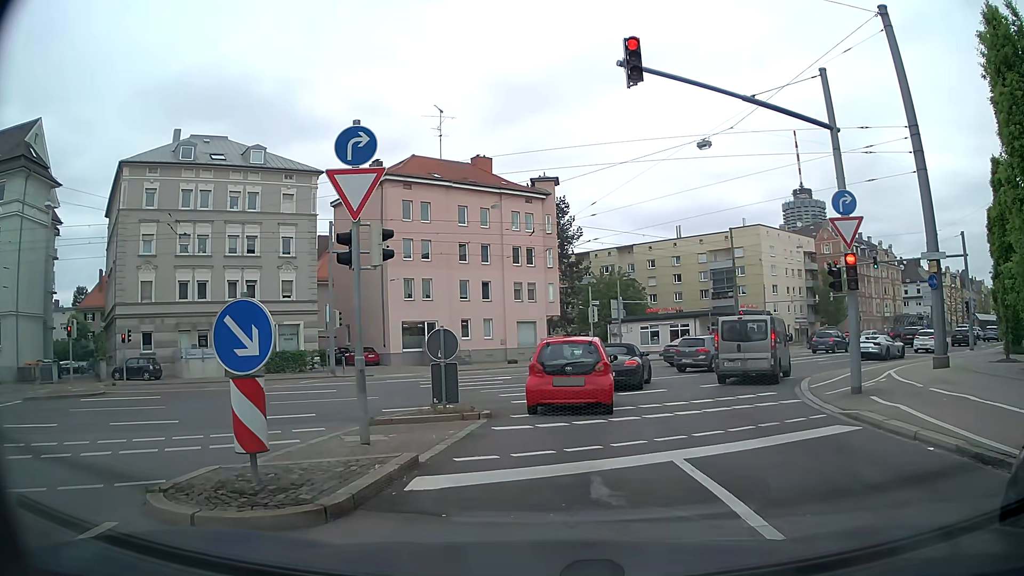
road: secondary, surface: asphalt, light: Day
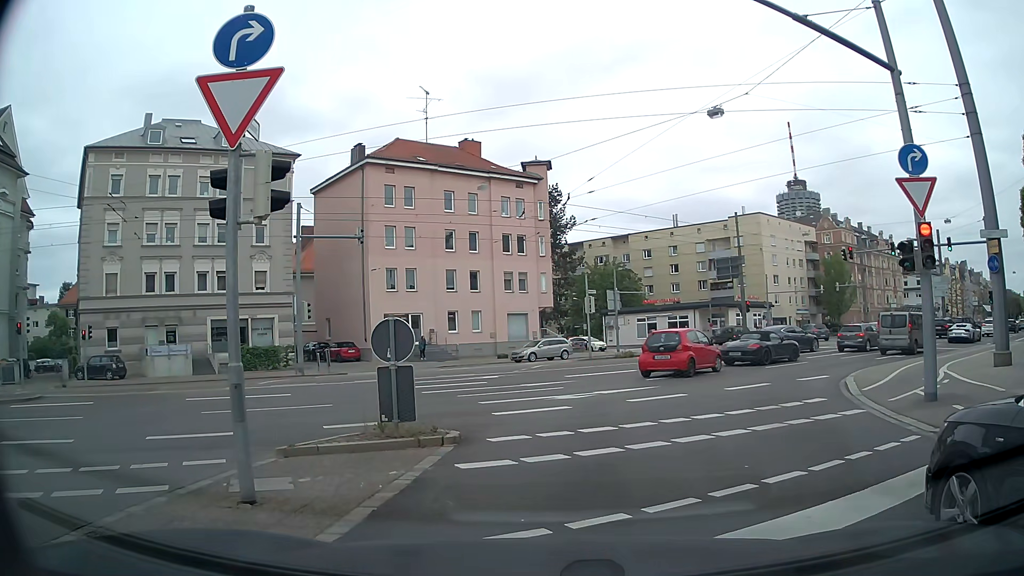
(+0.1, +3.4) m; +2°
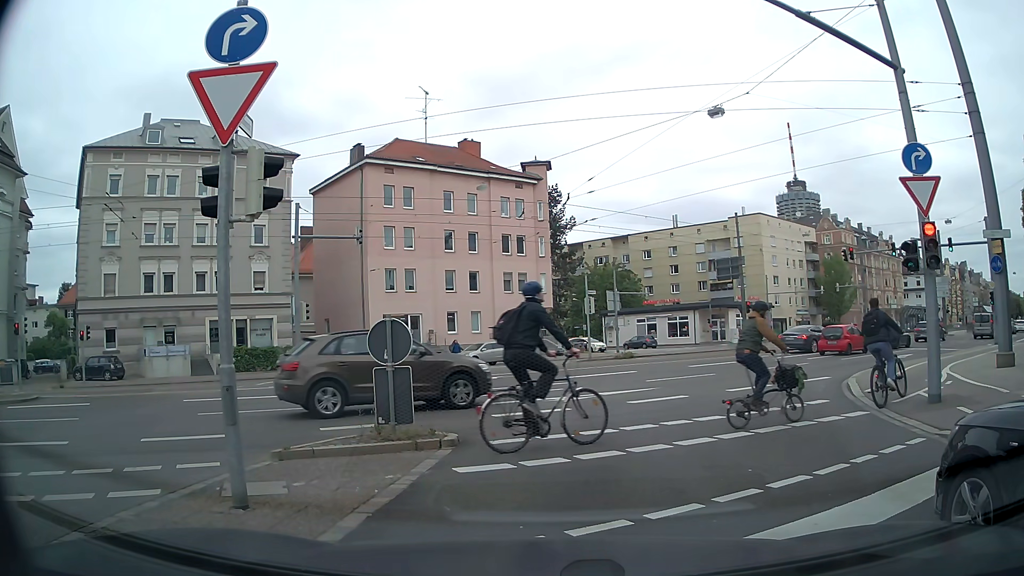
(0.0, +0.2) m; 0°
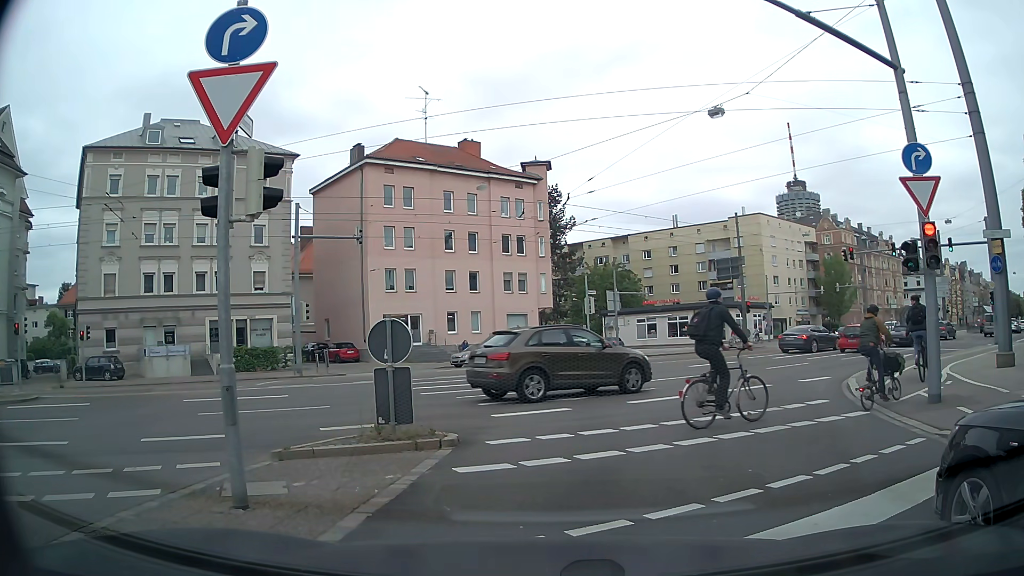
(0.0, 0.0) m; 0°
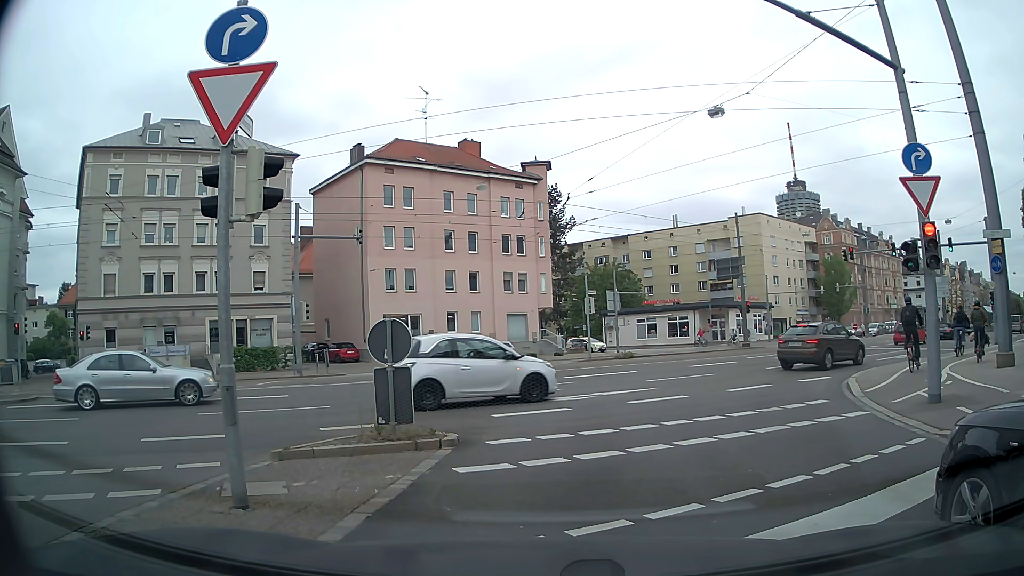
(0.0, 0.0) m; 0°
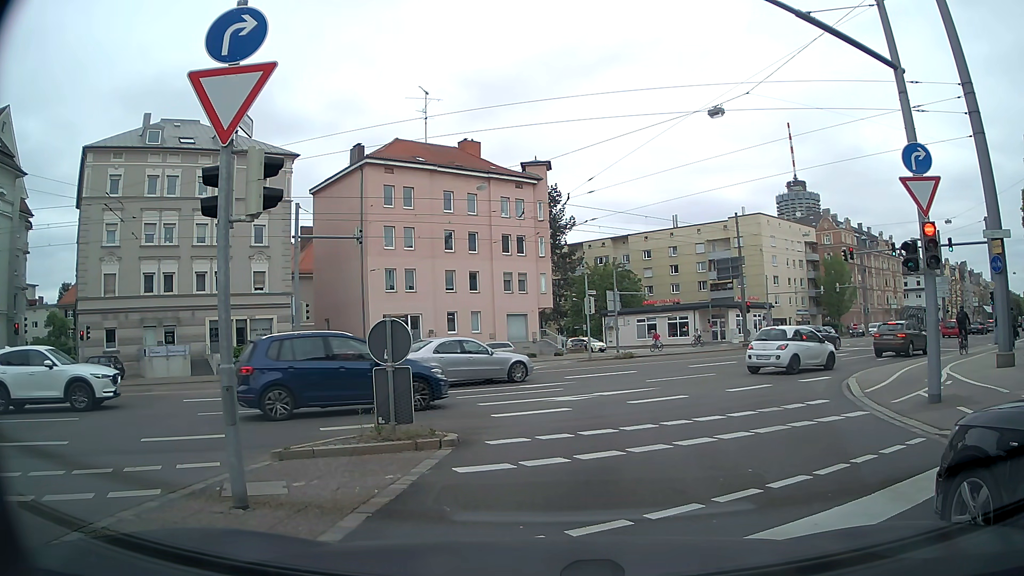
(0.0, 0.0) m; 0°
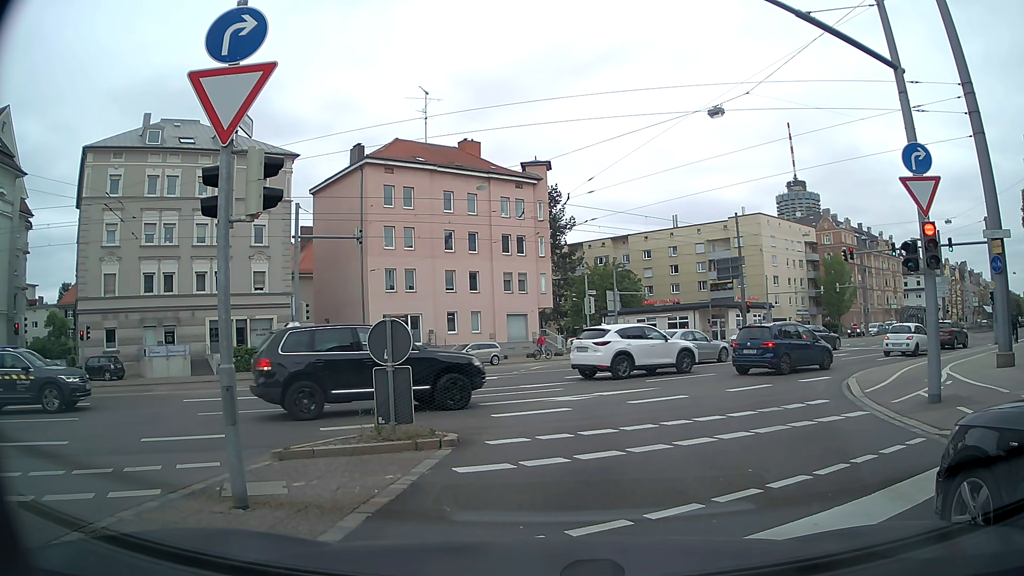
(0.0, 0.0) m; 0°
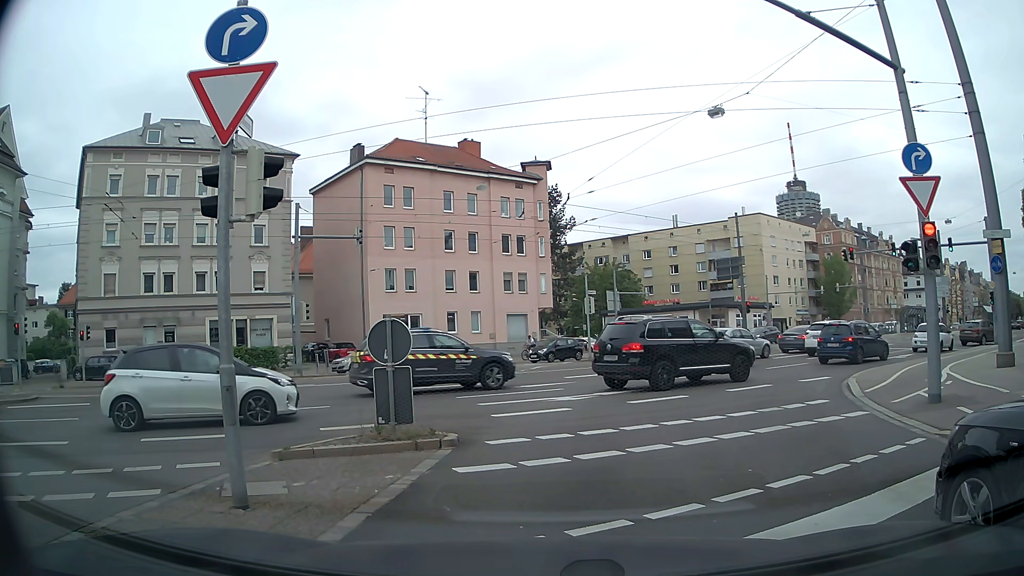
(0.0, 0.0) m; 0°
(0, +10) (+3, +20) (+8, +28) (+16, +34) (+24, +41) (+31, +47) (+39, +54) (+46, +60) (+54, +67) (+62, +73) m
